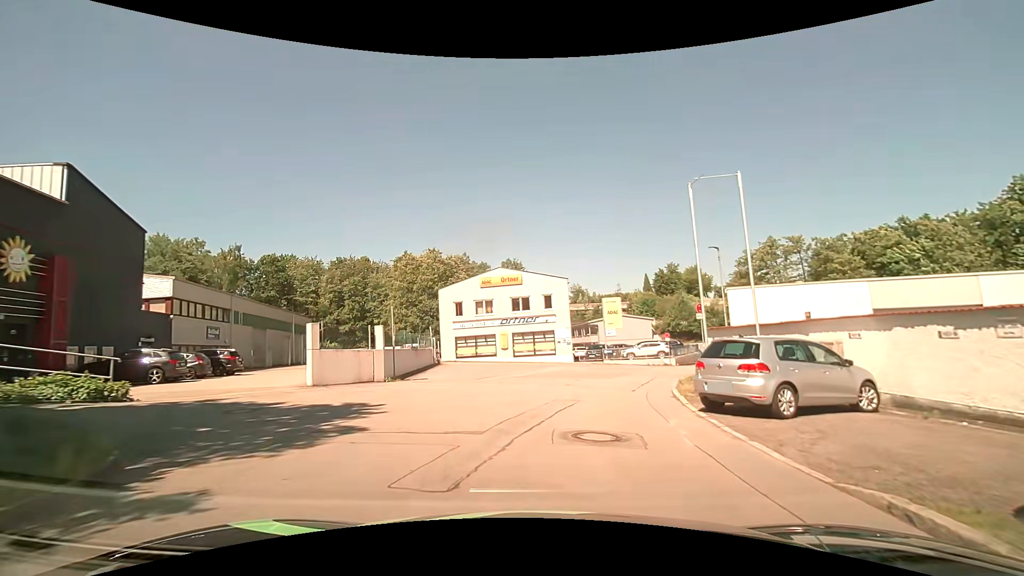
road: residential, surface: asphalt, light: Day
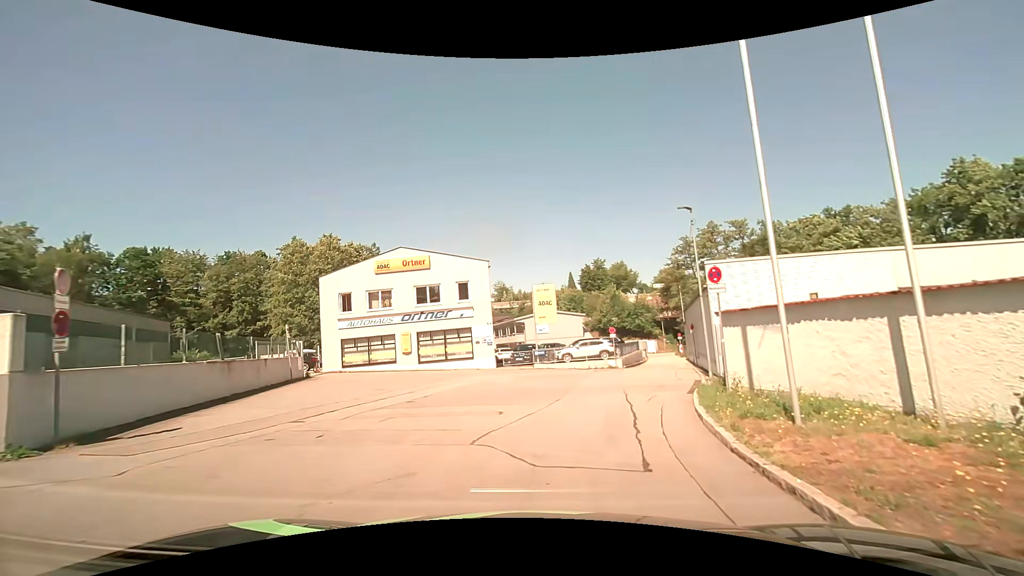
(+0.8, +10.2) m; +9°
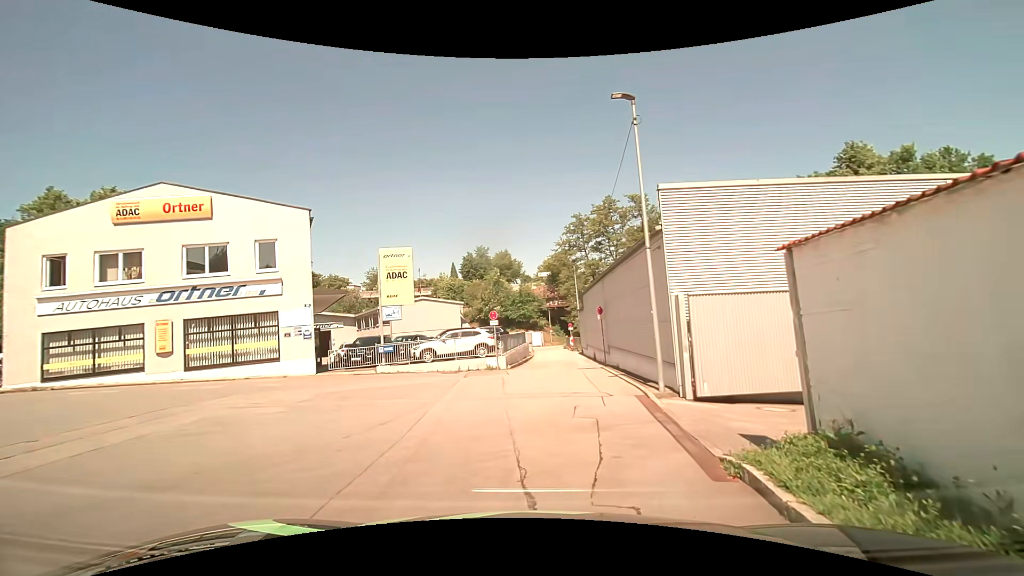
(+1.2, +11.1) m; +12°
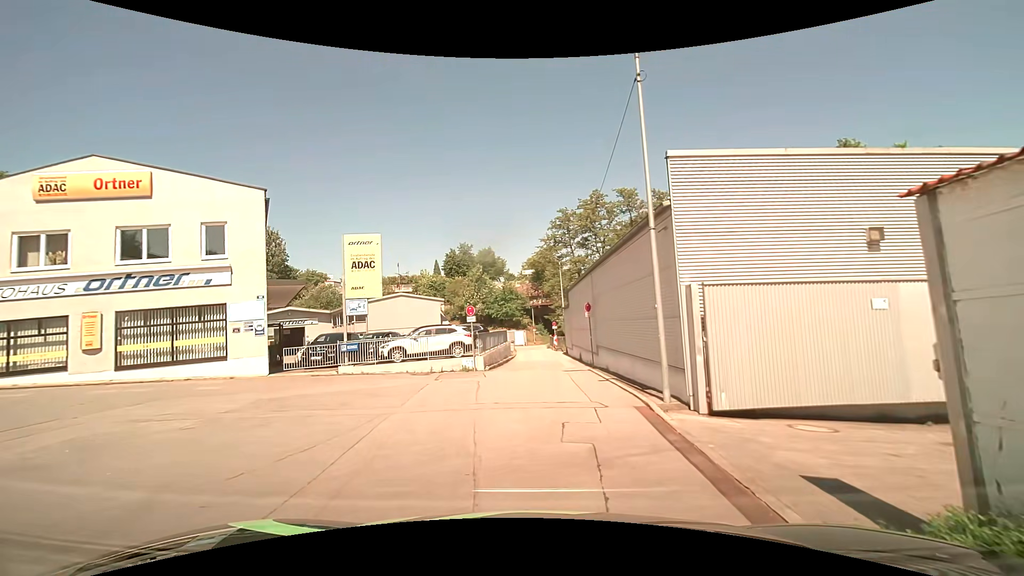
(0.0, +2.3) m; +3°
